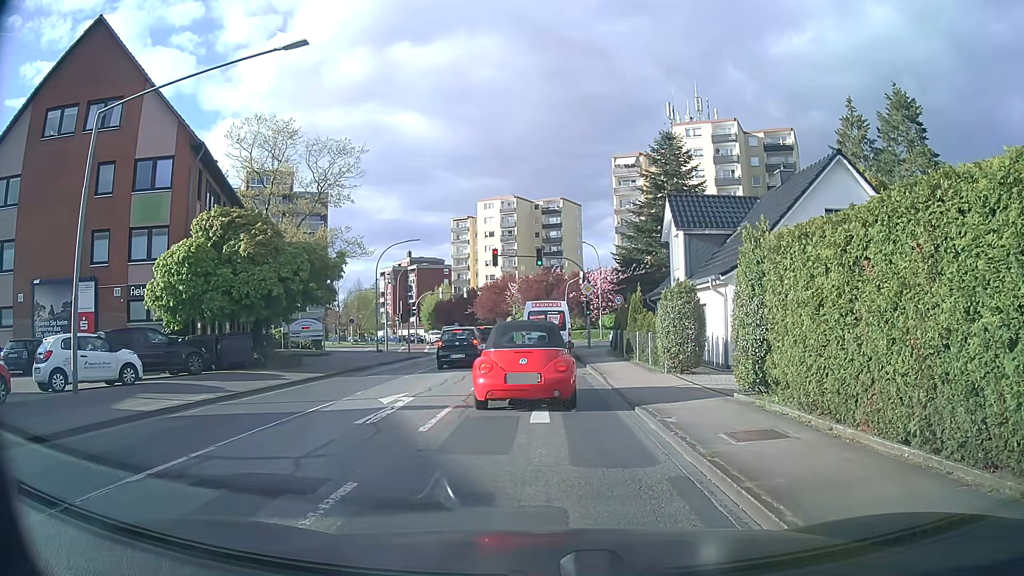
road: secondary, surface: asphalt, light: Day
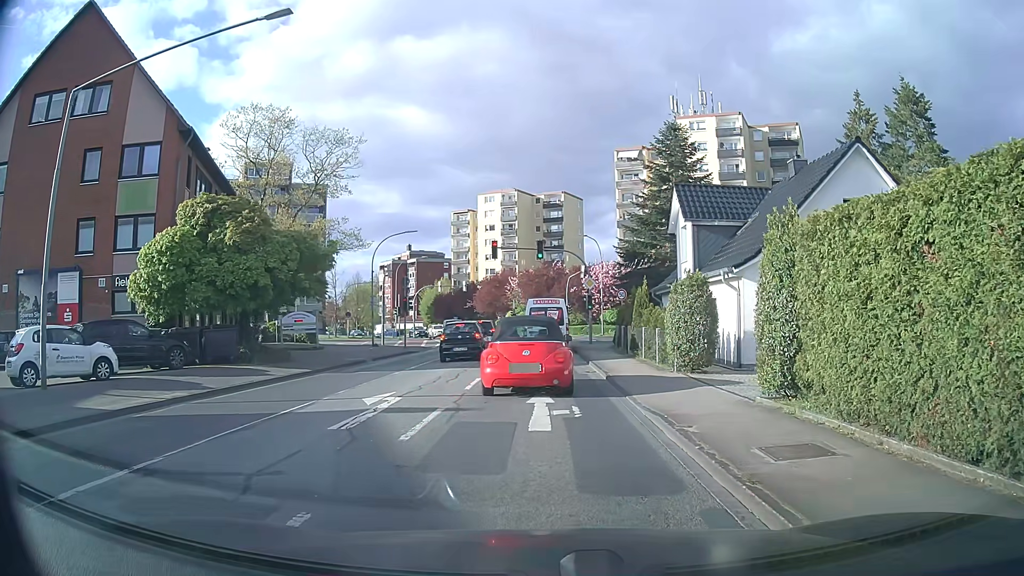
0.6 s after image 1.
(0.0, +1.3) m; +1°
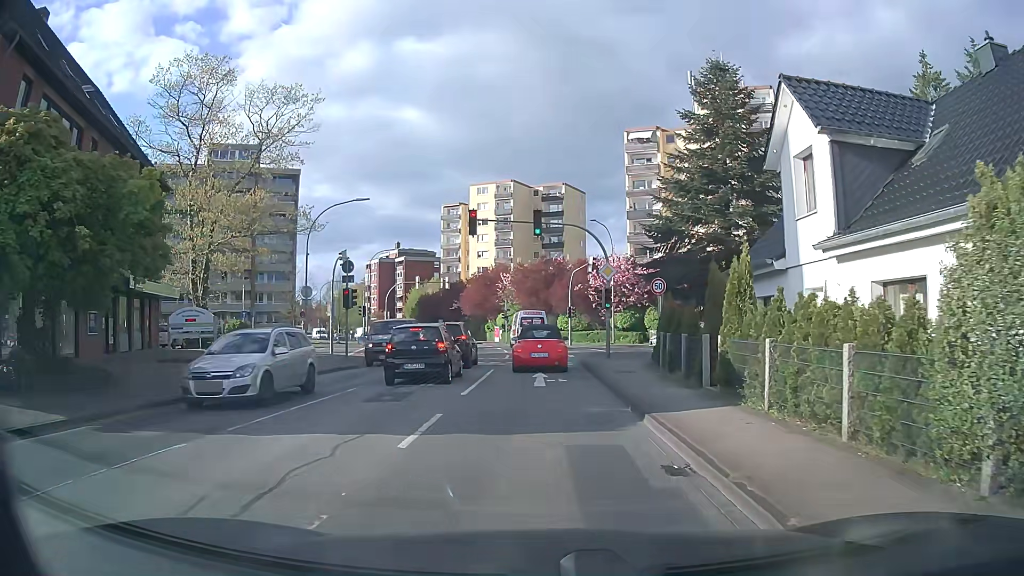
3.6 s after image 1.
(+0.1, +12.9) m; 0°
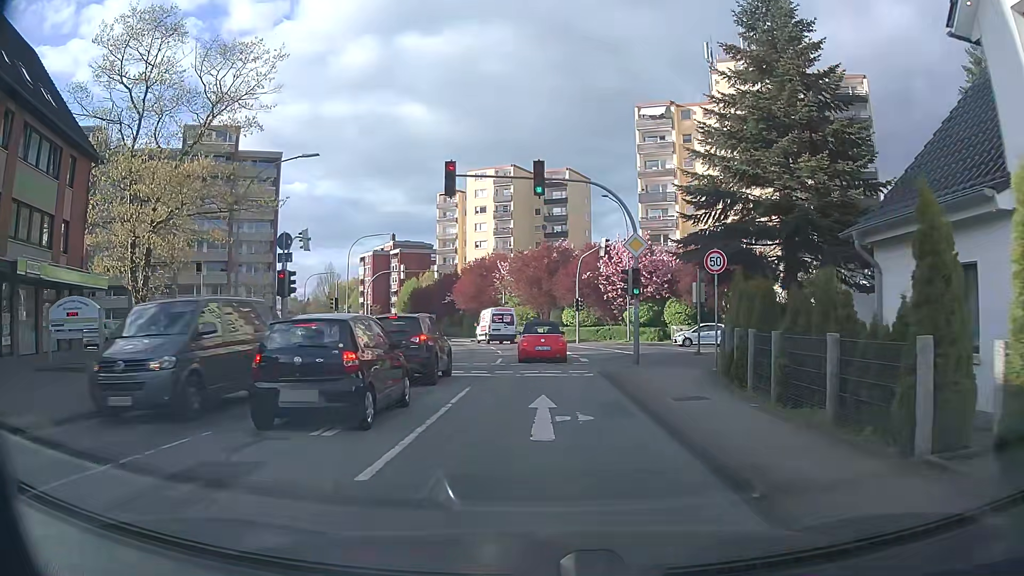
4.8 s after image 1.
(0.0, +8.3) m; 0°
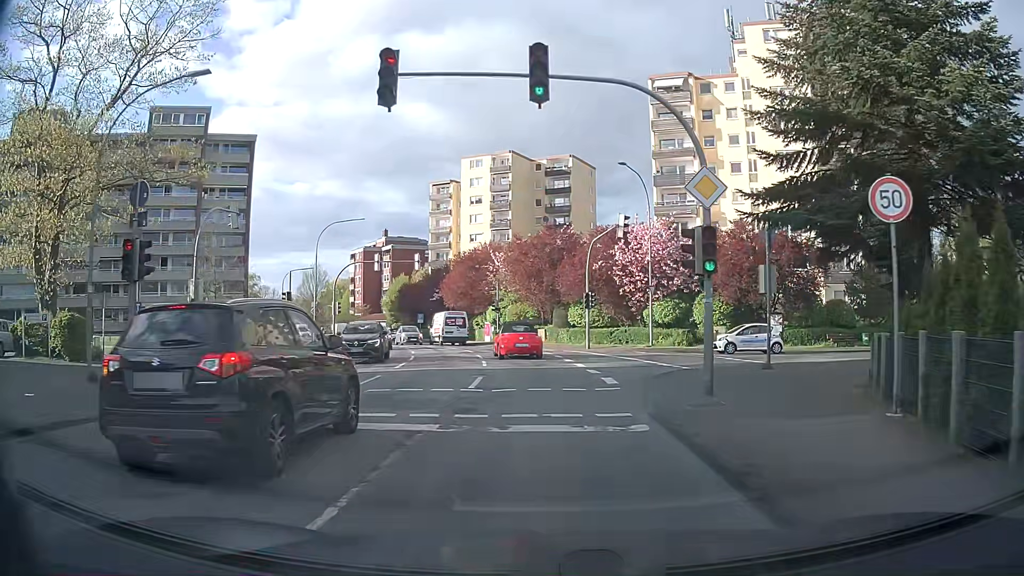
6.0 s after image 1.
(-0.1, +9.3) m; 0°
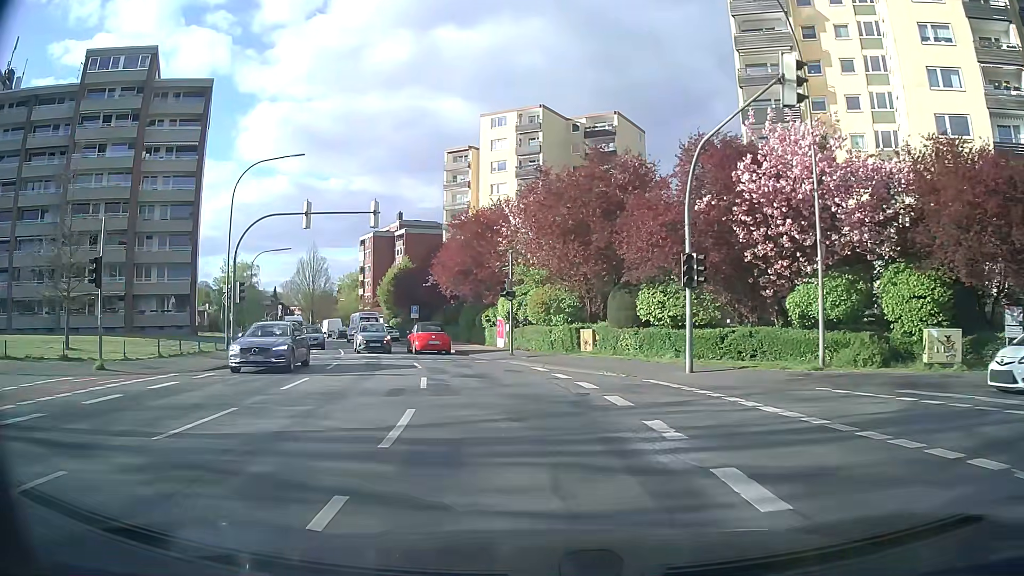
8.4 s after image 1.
(-0.3, +20.2) m; -2°
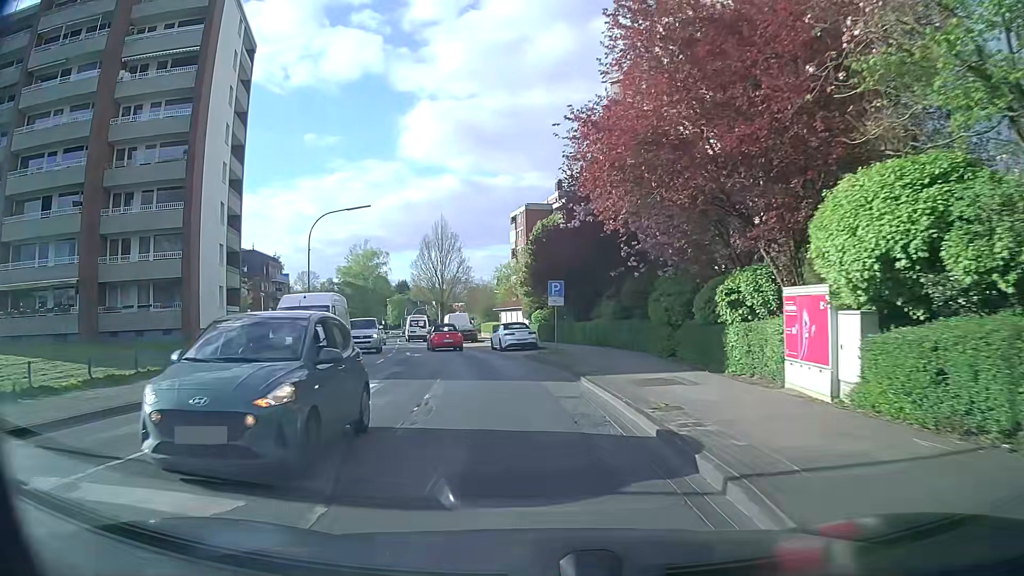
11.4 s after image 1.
(-3.5, +26.5) m; -17°
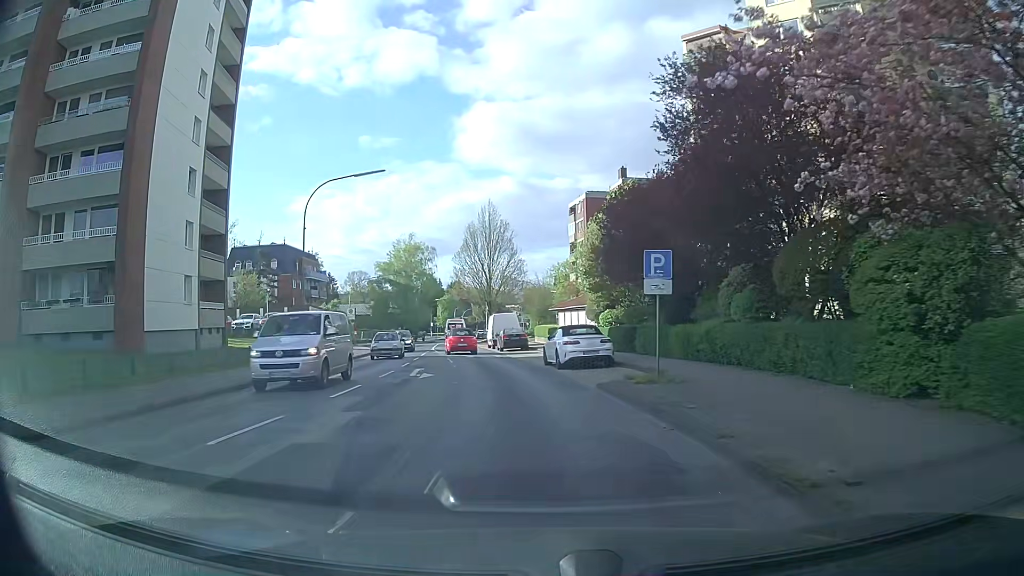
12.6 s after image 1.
(-0.4, +11.7) m; -4°
(0, +10) (-1, +20) (-2, +30) (-4, +40) (-6, +50) (-7, +60) (-8, +69) (-9, +79) (-9, +89) (-9, +99) m
